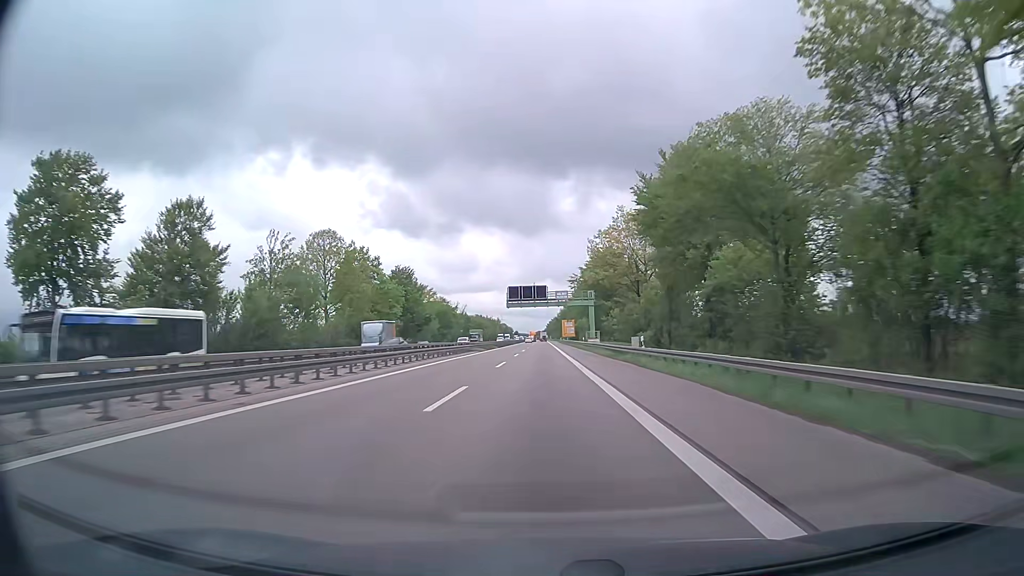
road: trunk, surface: asphalt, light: Day
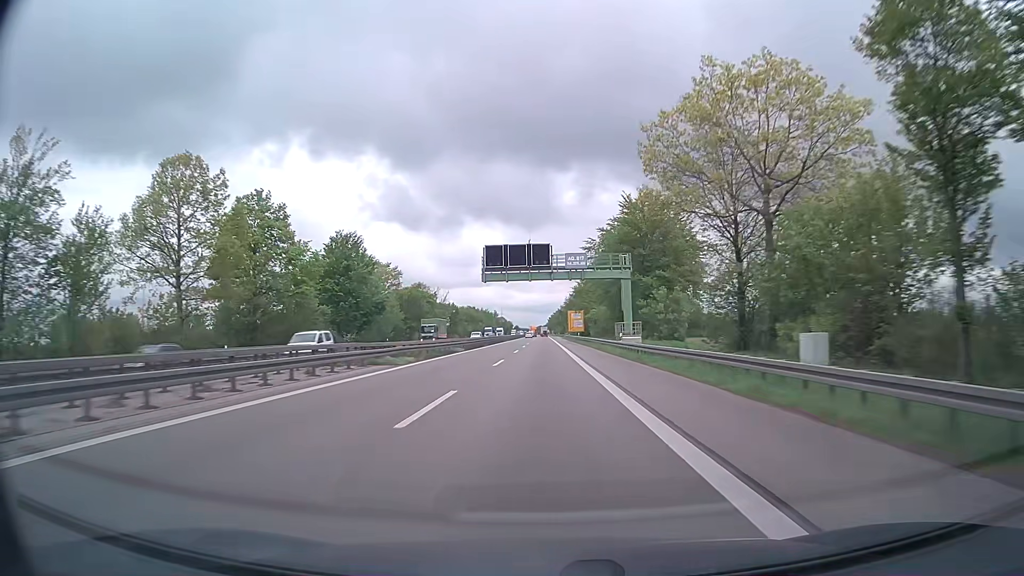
(-0.2, +38.7) m; 0°
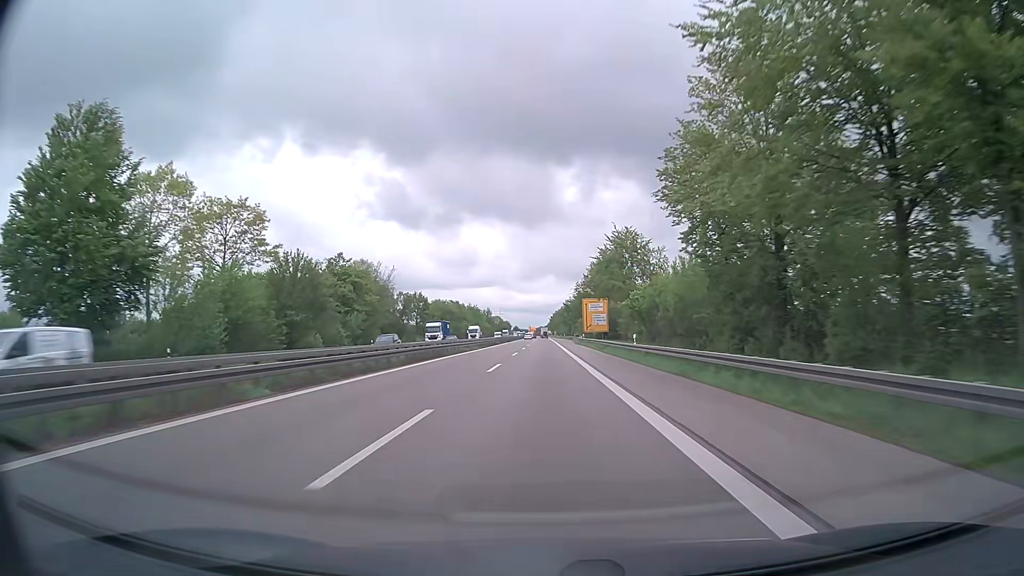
(-0.1, +58.0) m; 0°
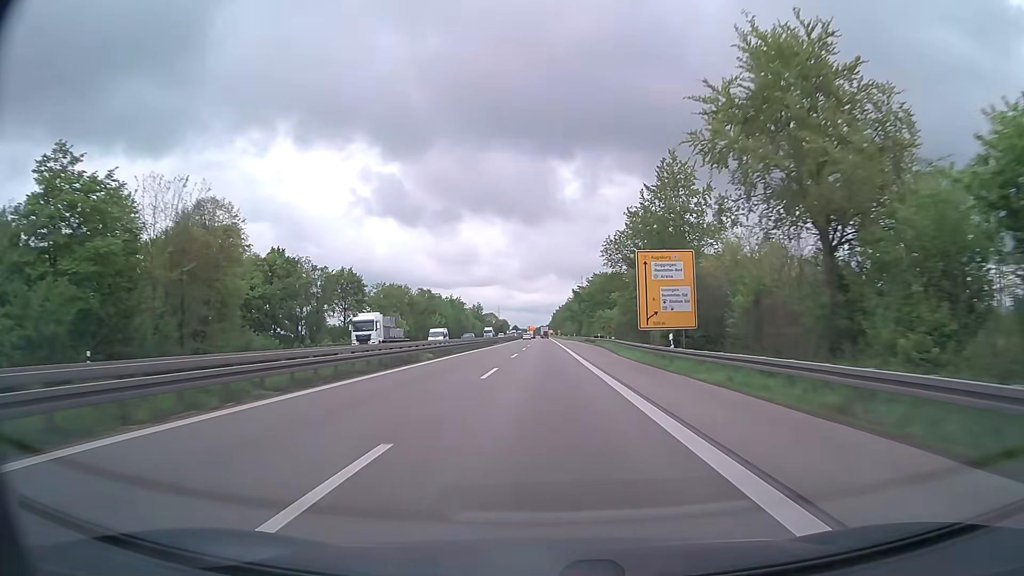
(-0.2, +58.0) m; 0°
(0, +10) (0, +20) (0, +30) (0, +40) (0, +50) (0, +60) (0, +70) (0, +80) (0, +90) (0, +100) m
